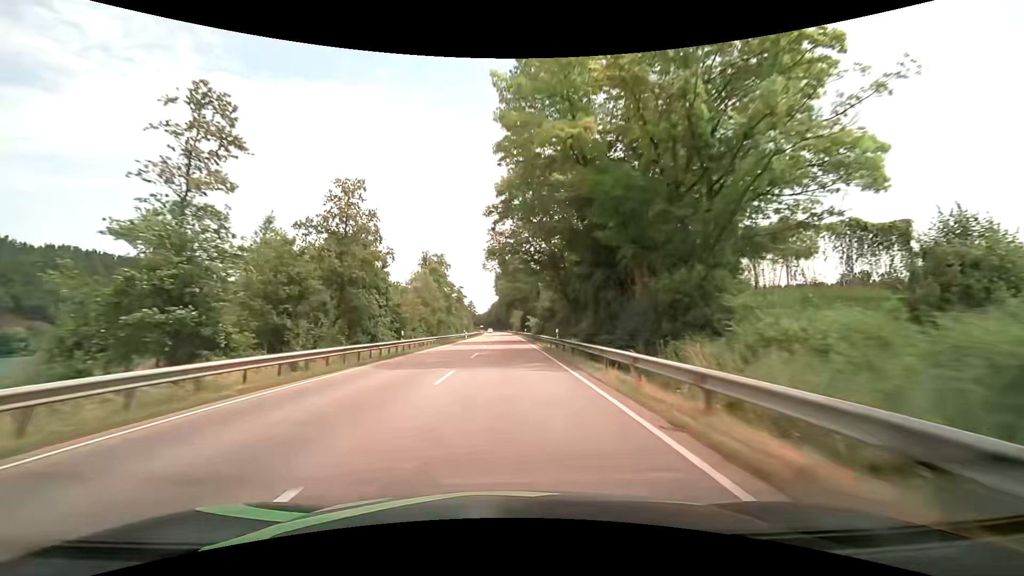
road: primary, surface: asphalt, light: Day
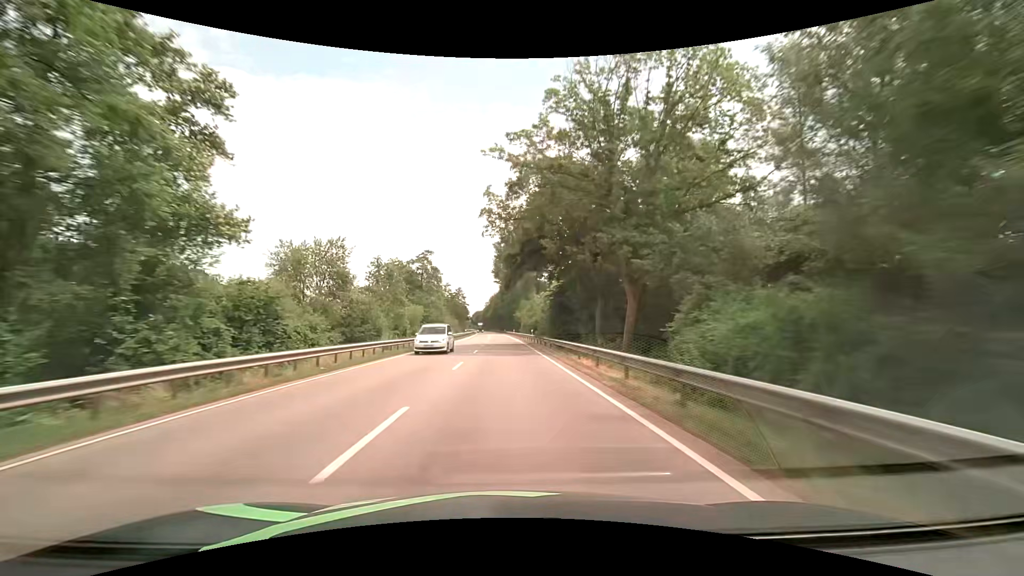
(-0.5, +79.1) m; -1°
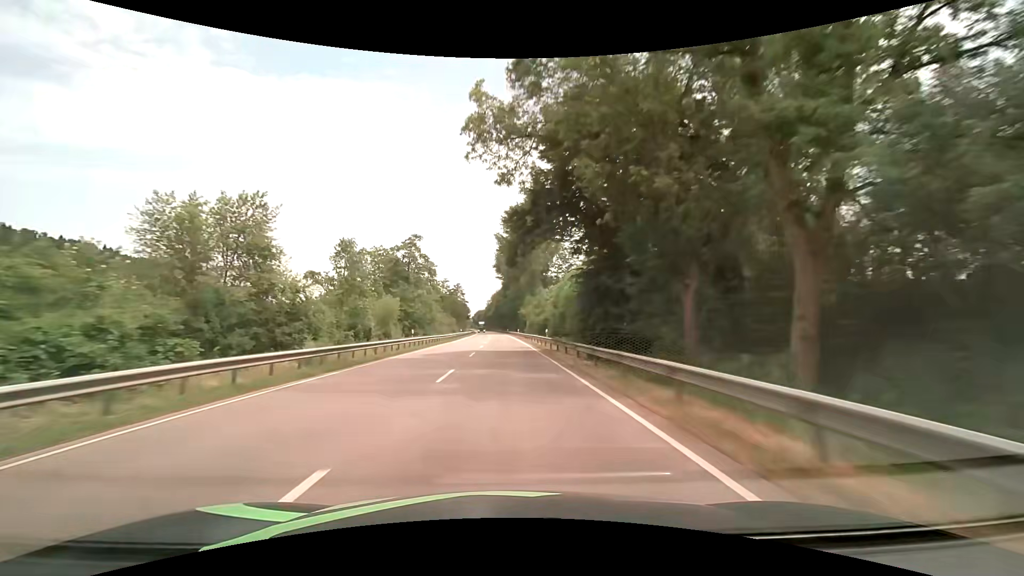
(0.0, +15.8) m; 0°
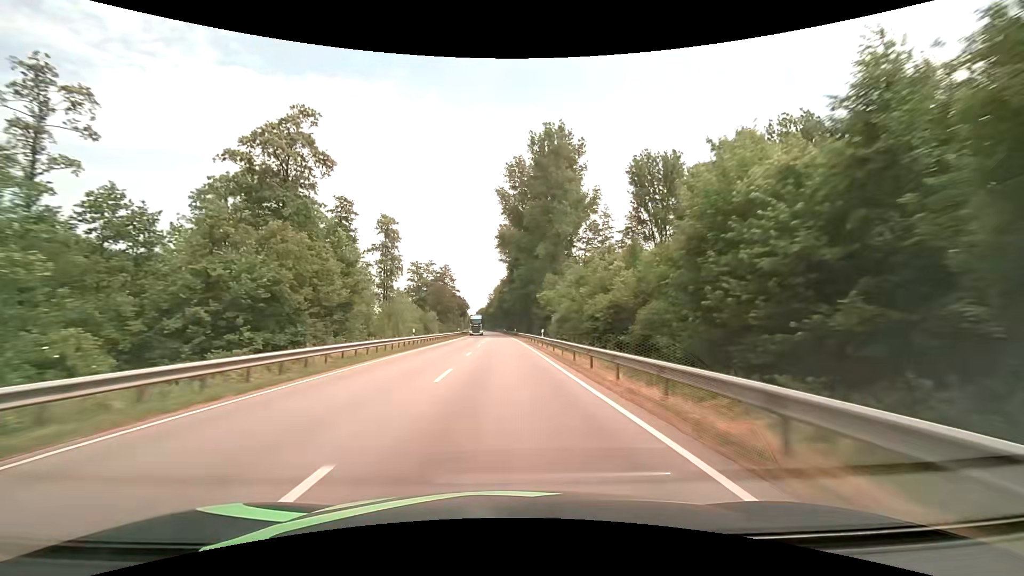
(-0.2, +47.5) m; 0°
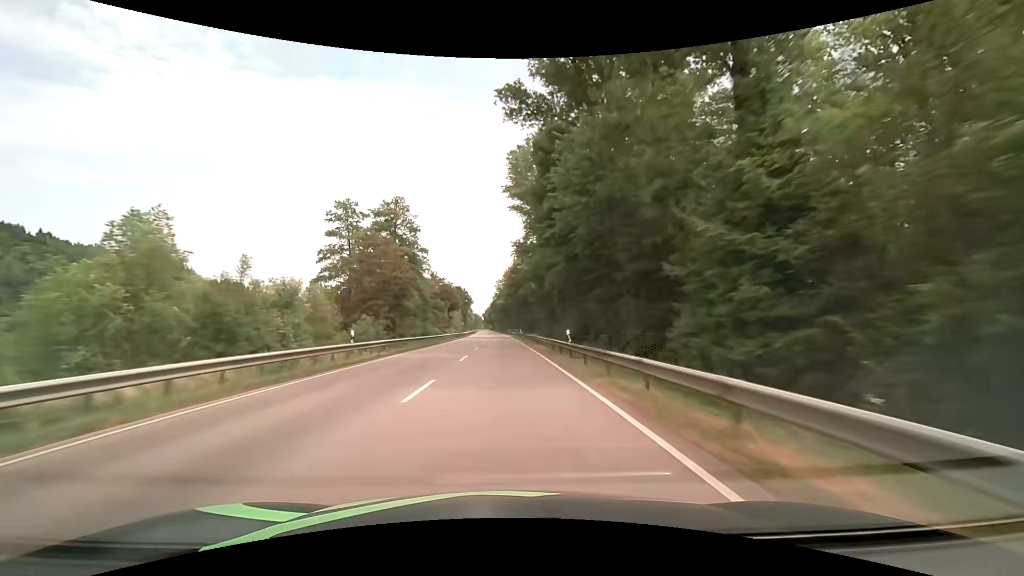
(-0.7, +63.3) m; -1°
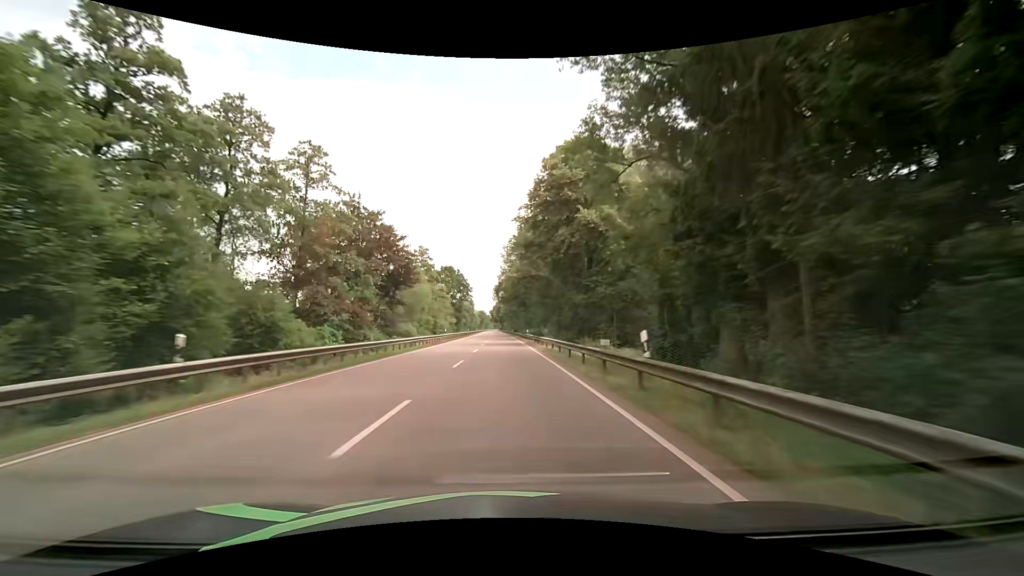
(-0.8, +63.3) m; -2°
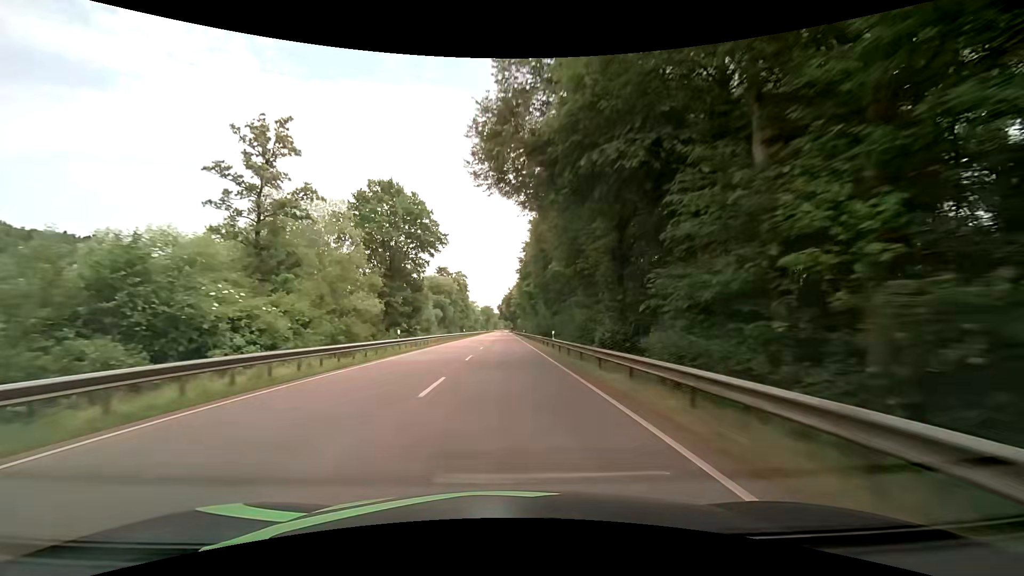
(-0.7, +79.1) m; -1°
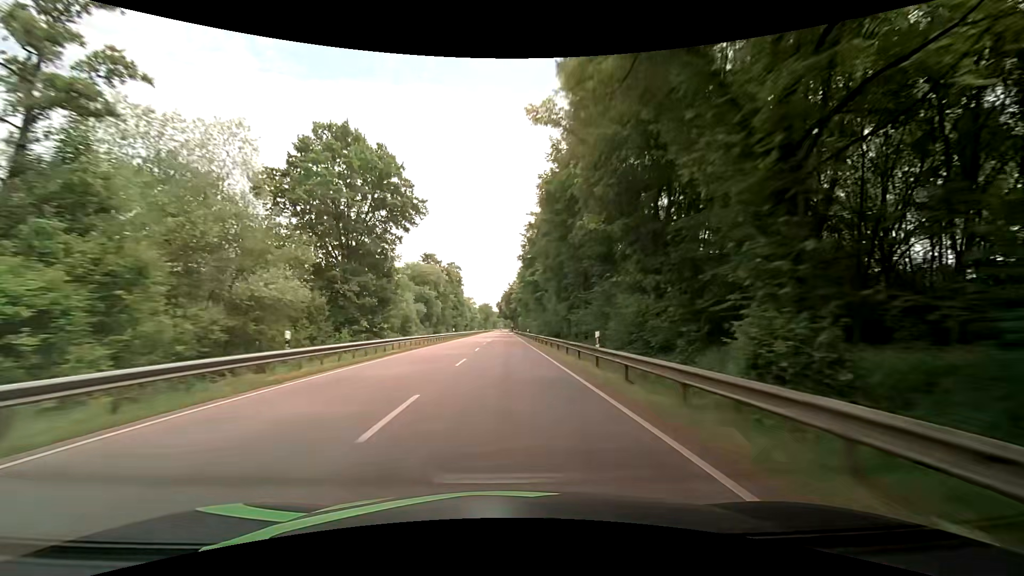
(0.0, +15.8) m; 0°
(0, +10) (0, +20) (0, +30) (0, +40) (0, +50) (0, +60) (0, +70) (-1, +80) (-1, +90) (-1, +100) m
